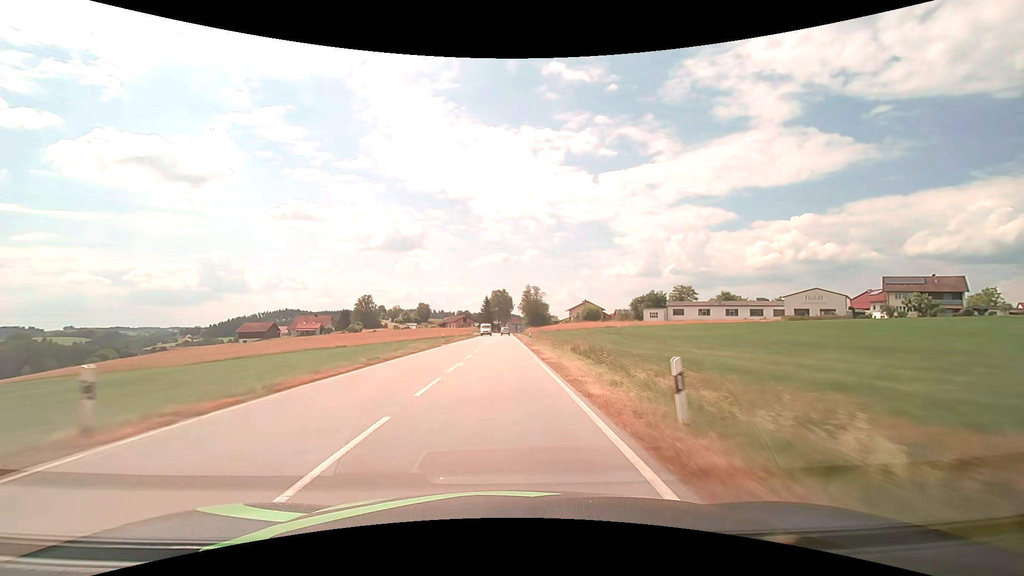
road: secondary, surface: asphalt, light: Day
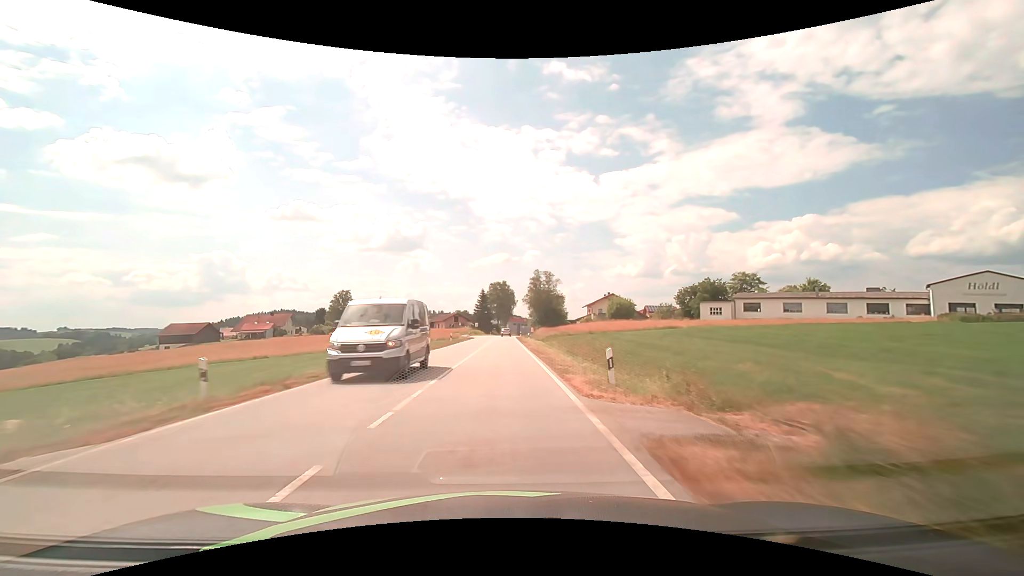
(-0.1, +38.6) m; 0°
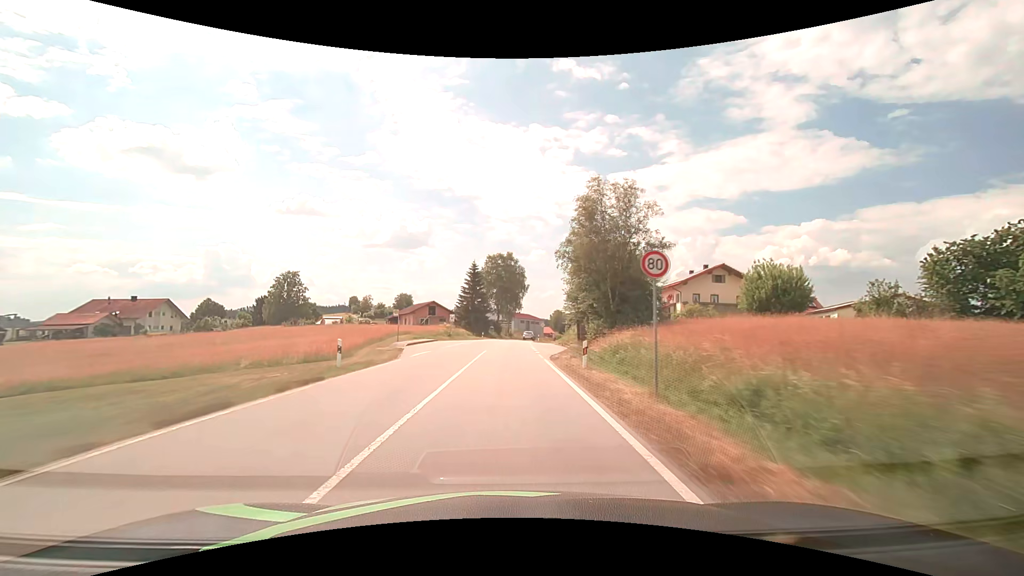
(-0.1, +63.2) m; 0°
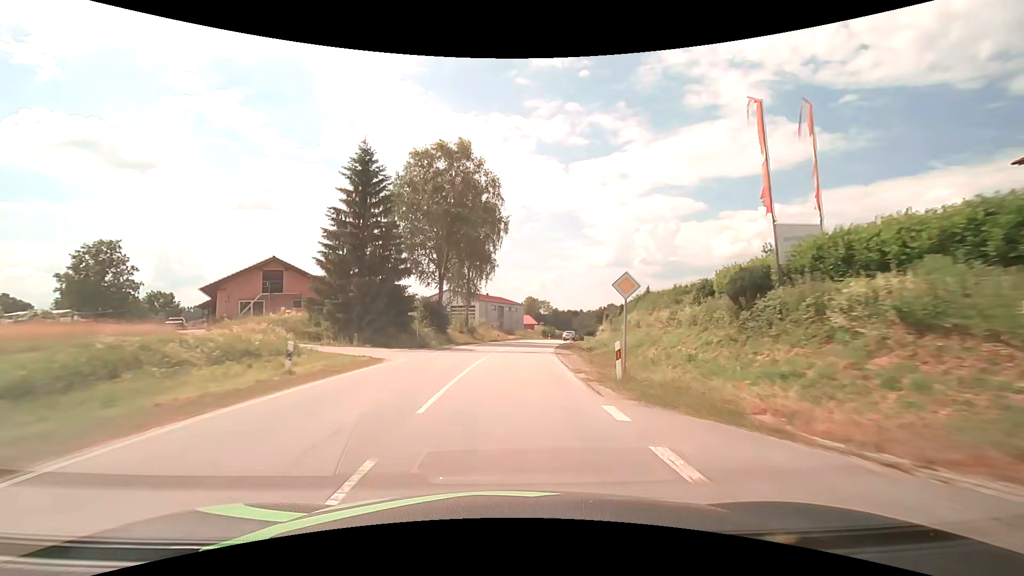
(+0.9, +62.7) m; +4°
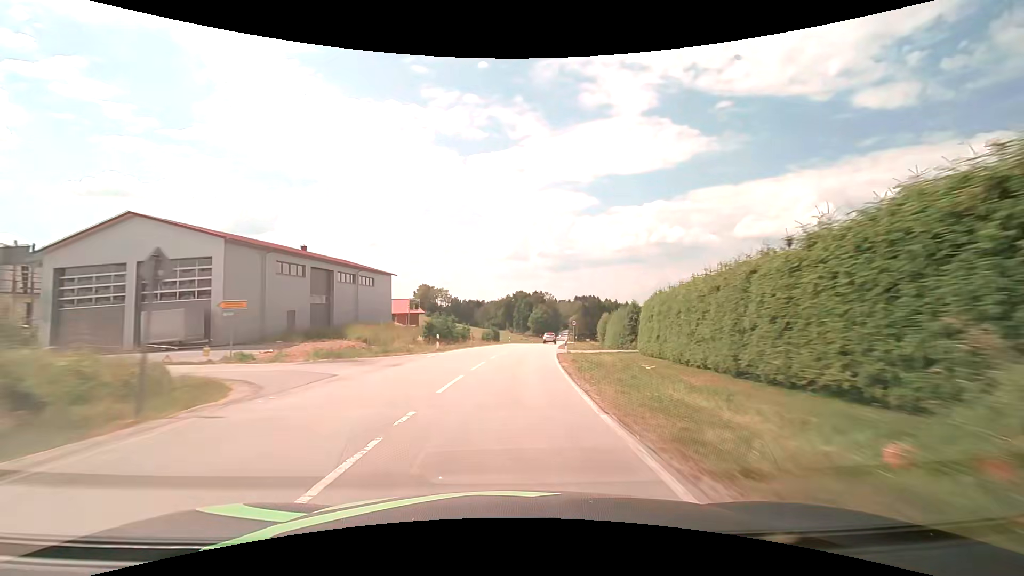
(+5.9, +62.6) m; +11°
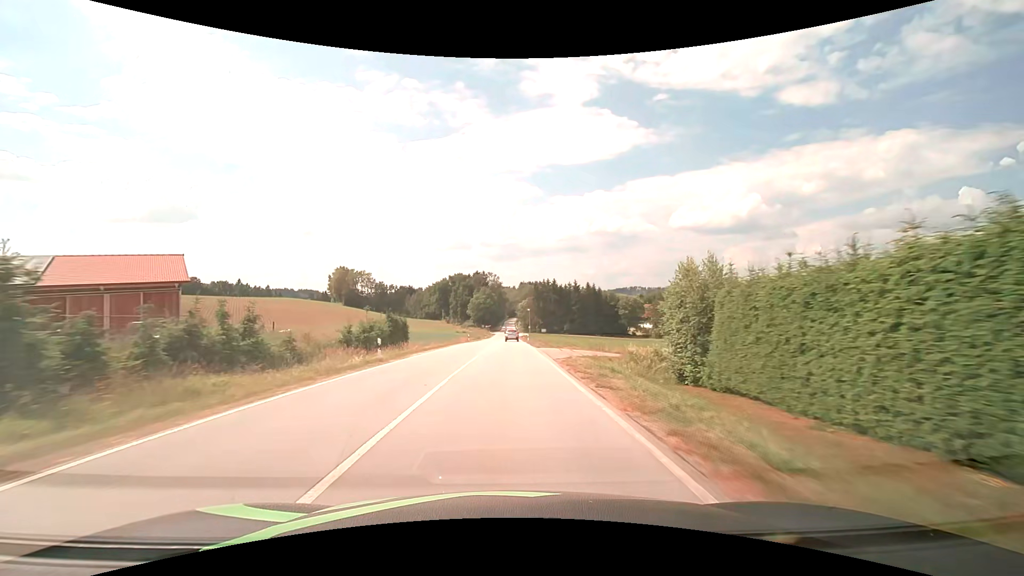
(+3.6, +49.2) m; +7°
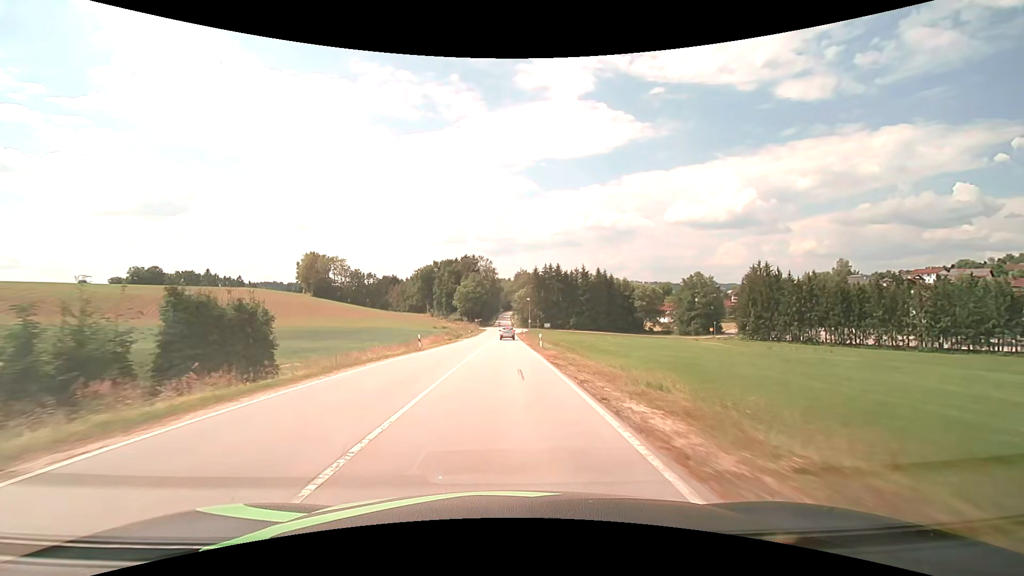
(+0.3, +34.1) m; +1°
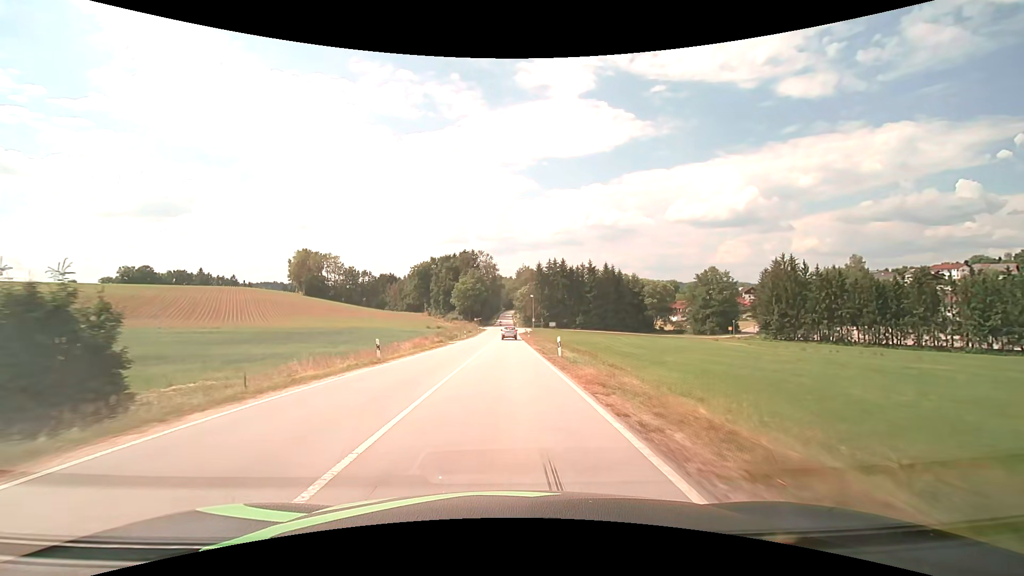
(0.0, +10.9) m; 0°
(0, +10) (0, +20) (0, +30) (0, +40) (0, +50) (0, +60) (0, +70) (0, +80) (+1, +90) (+1, +100) m
